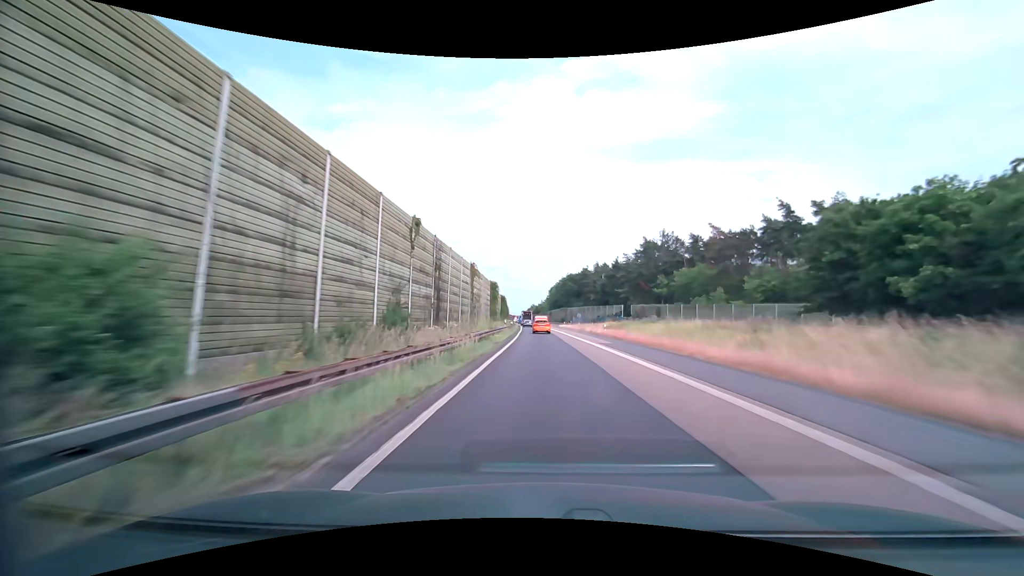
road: motorway_link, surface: asphalt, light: Day
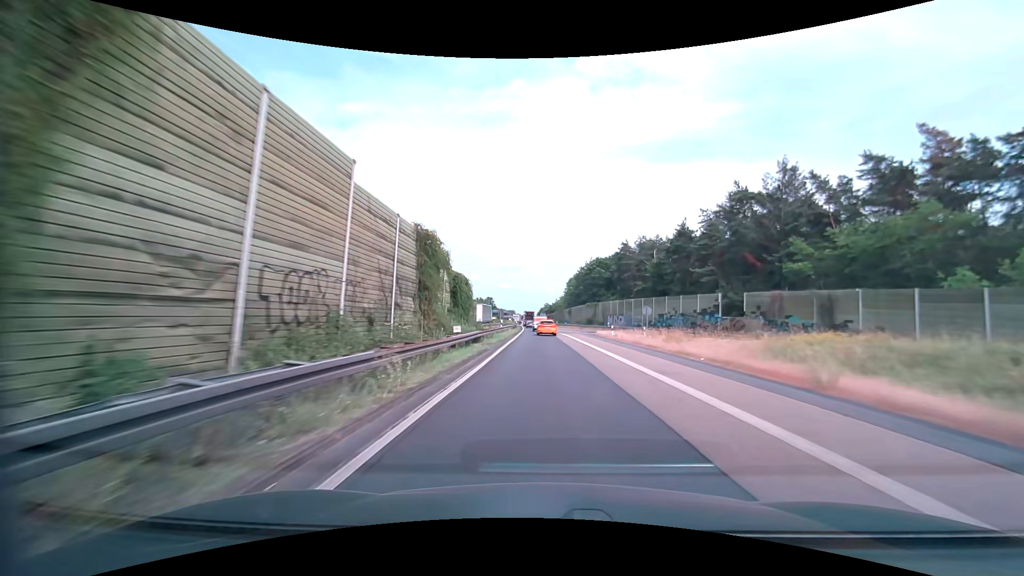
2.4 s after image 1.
(-0.7, +51.8) m; -2°
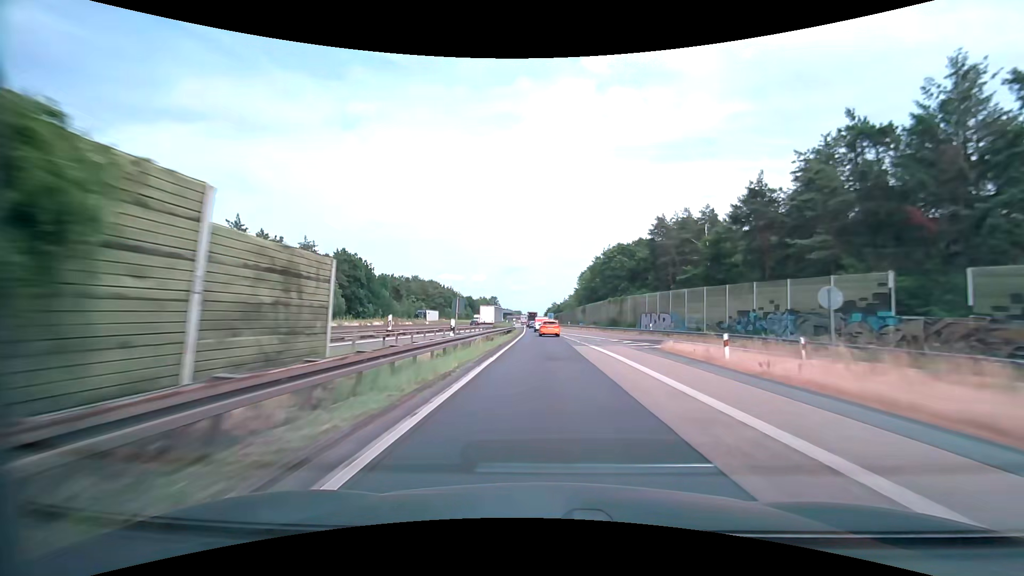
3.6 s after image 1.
(-0.1, +25.5) m; -1°
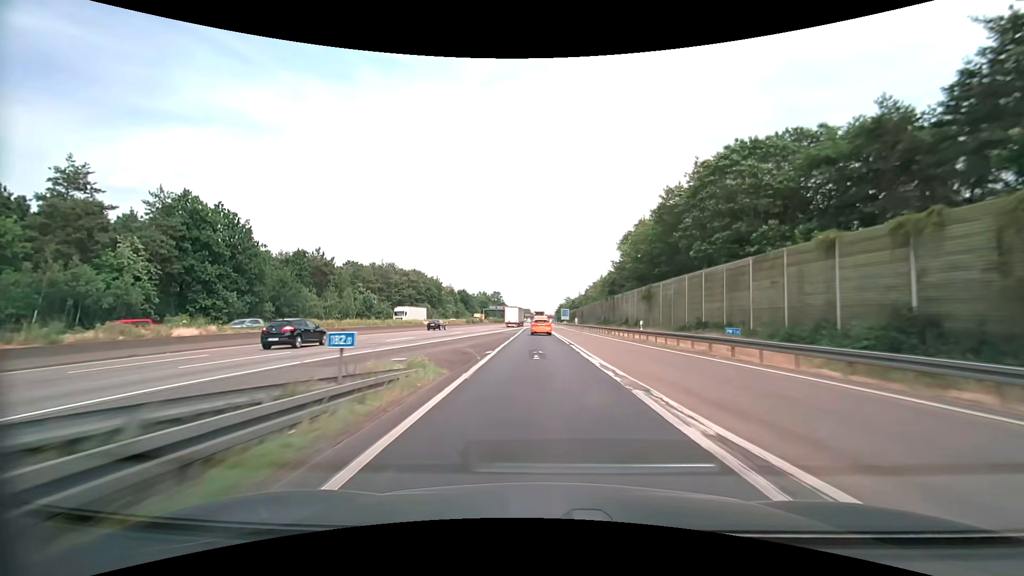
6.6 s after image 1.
(-0.6, +63.0) m; -1°
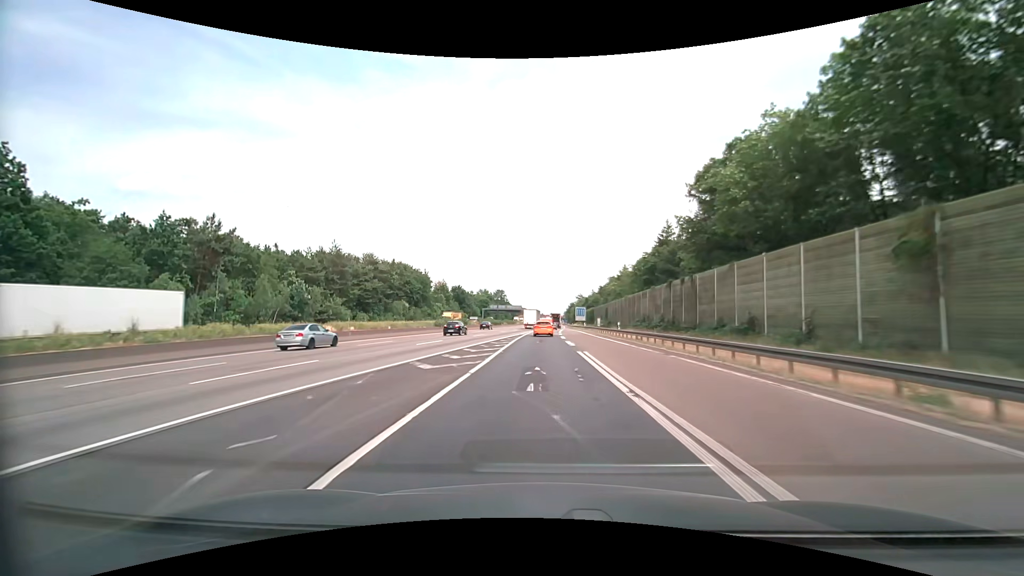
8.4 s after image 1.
(-0.3, +38.0) m; -1°
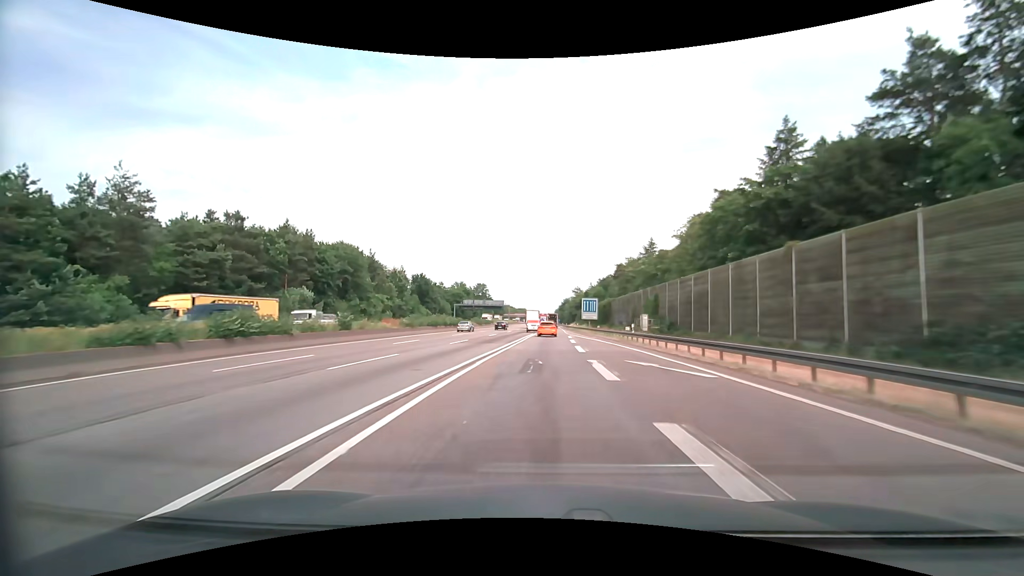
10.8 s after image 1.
(+0.1, +52.1) m; +1°
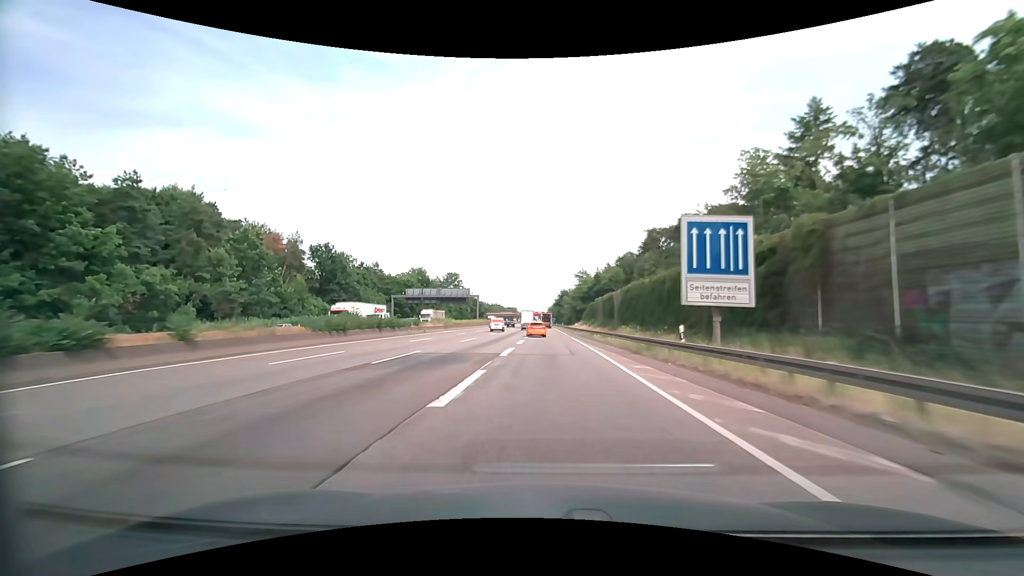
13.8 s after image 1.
(+1.2, +69.3) m; +1°
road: motorway
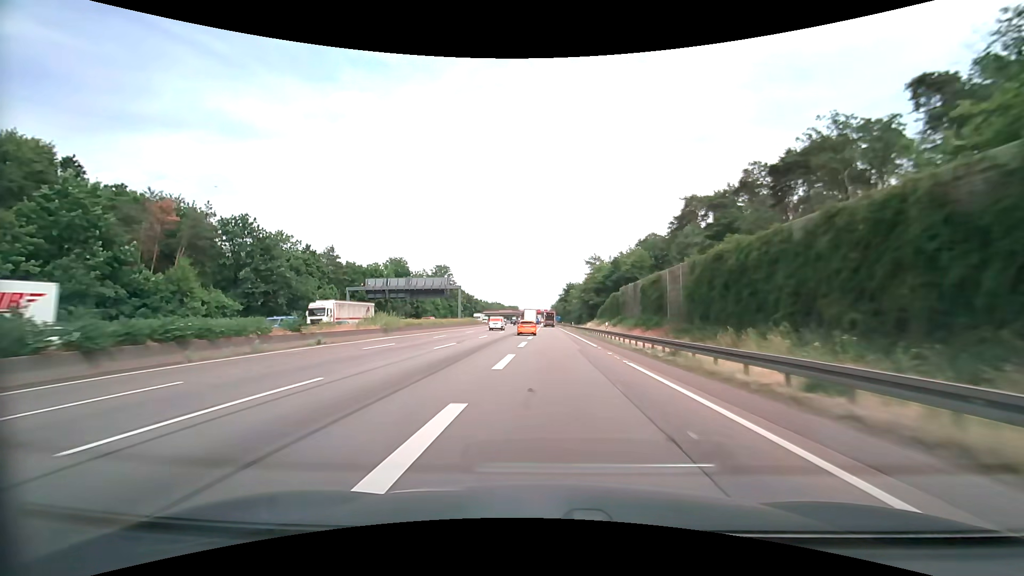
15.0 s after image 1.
(-0.2, +29.2) m; -1°
(0, +10) (0, +20) (0, +30) (0, +40) (0, +50) (0, +60) (0, +70) (-1, +80) (-1, +90) (-1, +100) m
